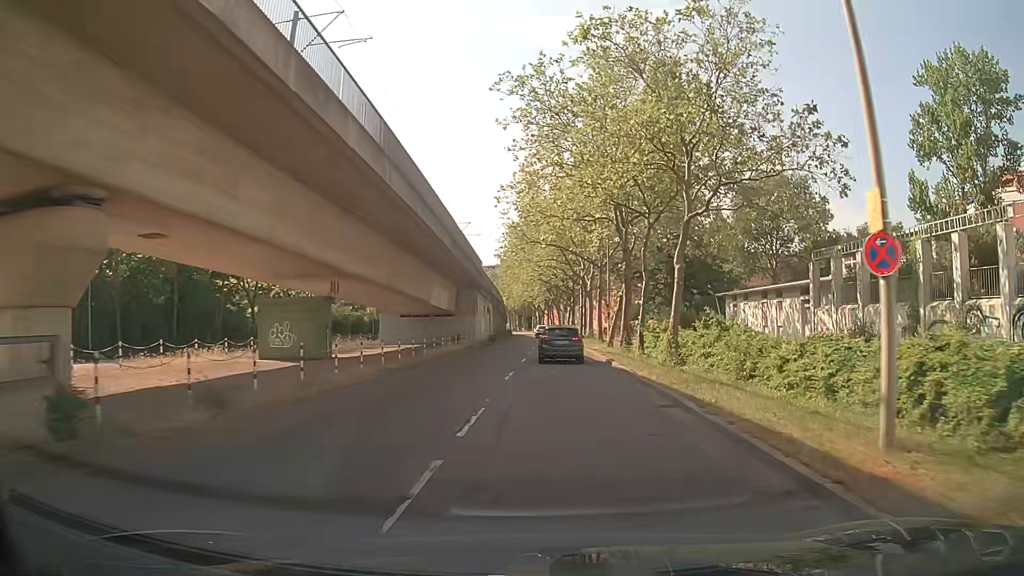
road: tertiary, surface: asphalt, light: Day
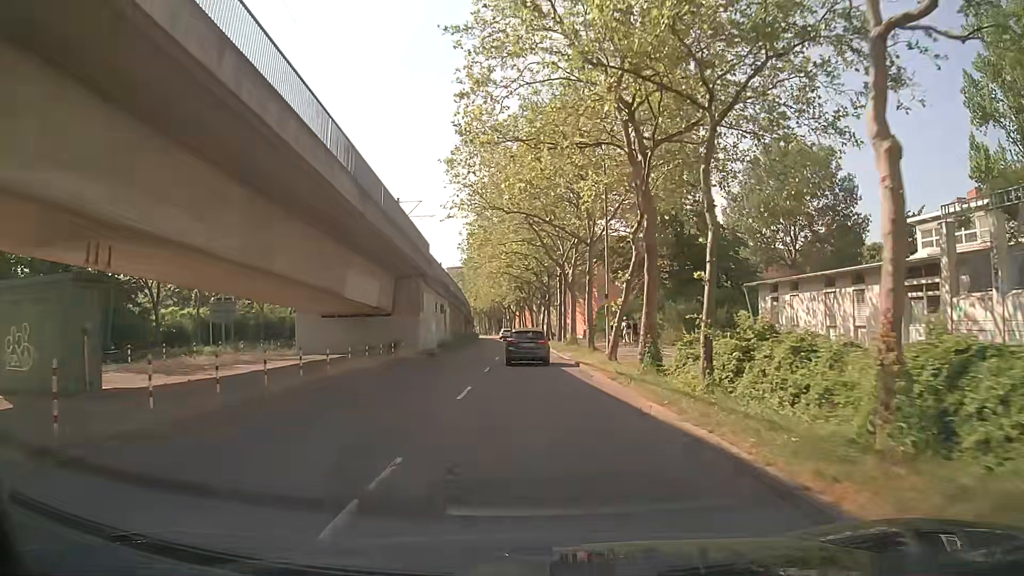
(+0.4, +13.3) m; +3°
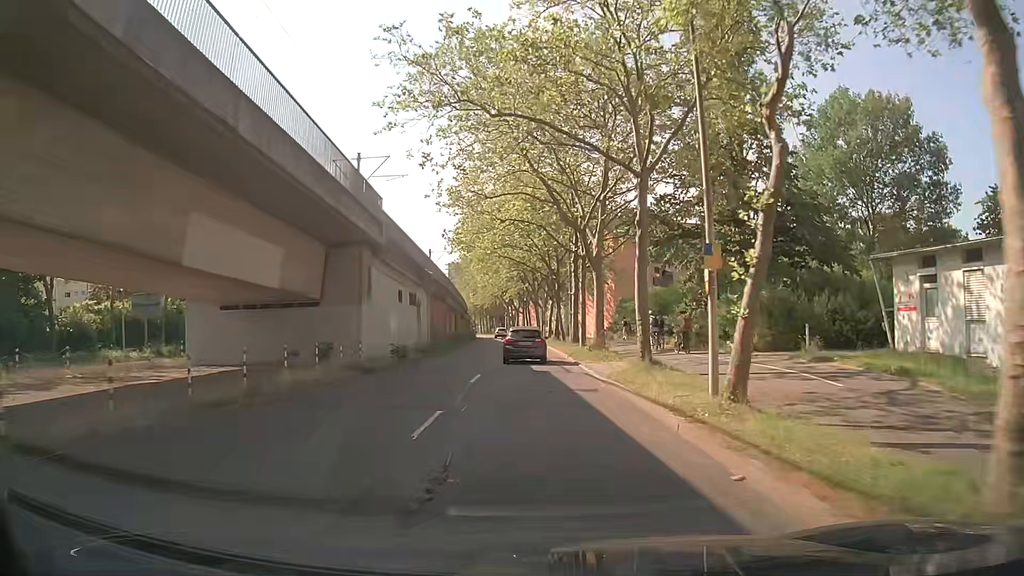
(0.0, +14.2) m; 0°
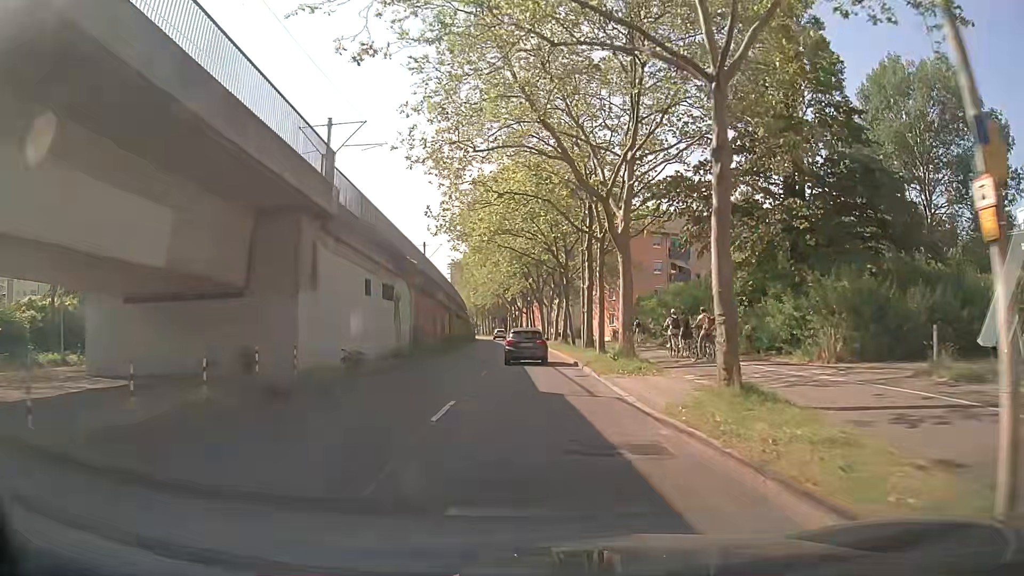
(-0.1, +7.3) m; 0°
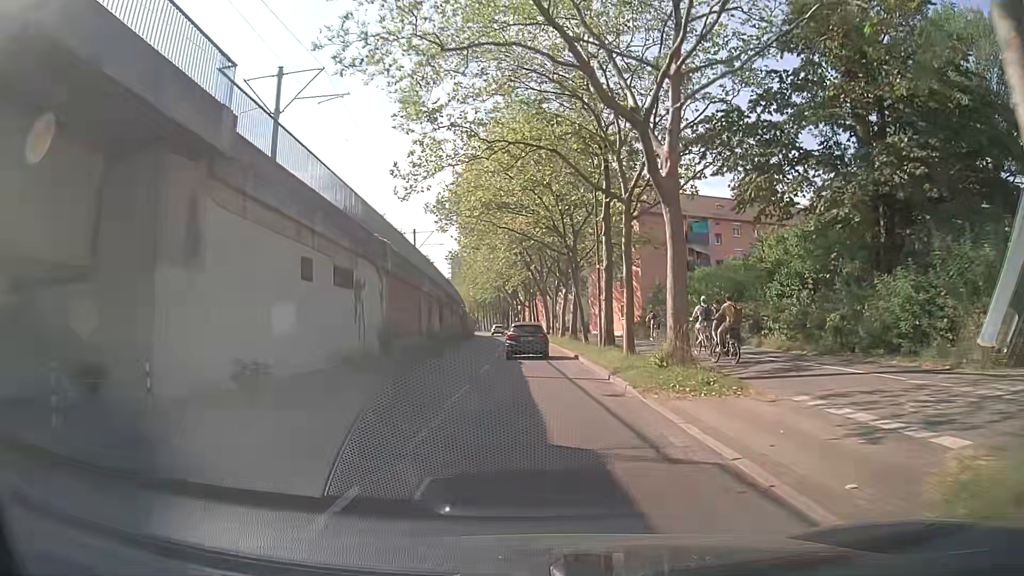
(0.0, +7.3) m; 0°
